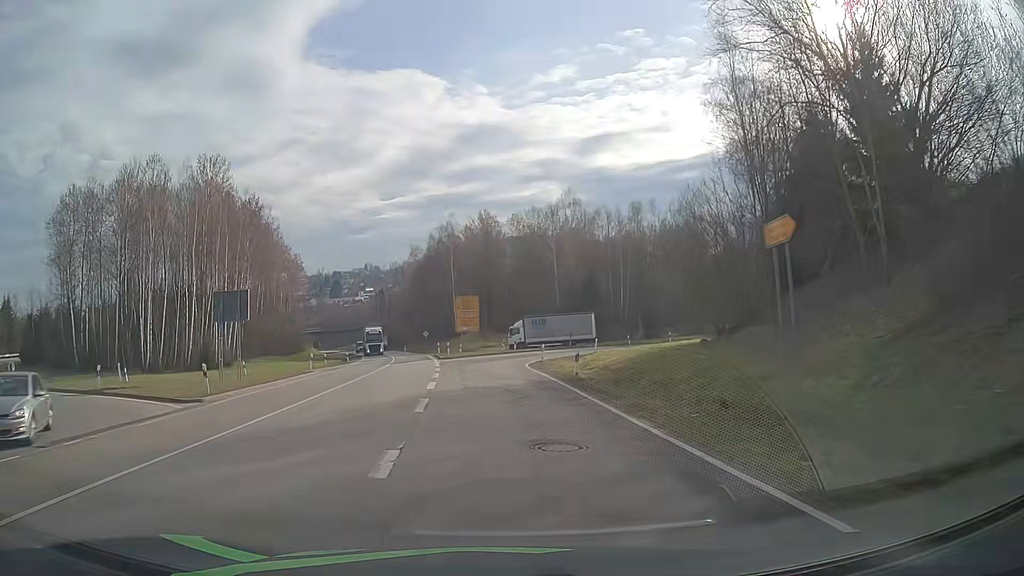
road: secondary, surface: asphalt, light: Day
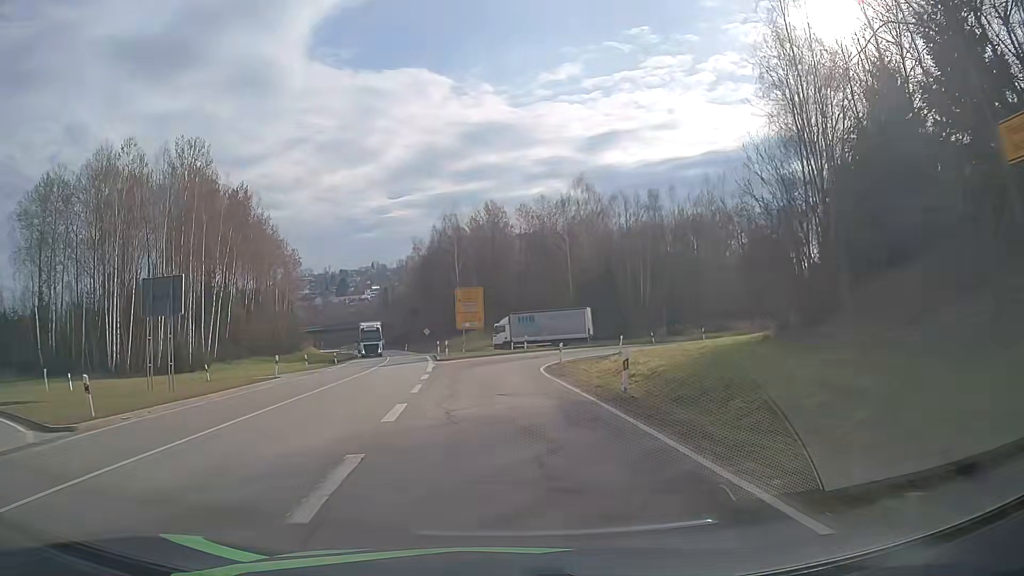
(0.0, +7.7) m; 0°
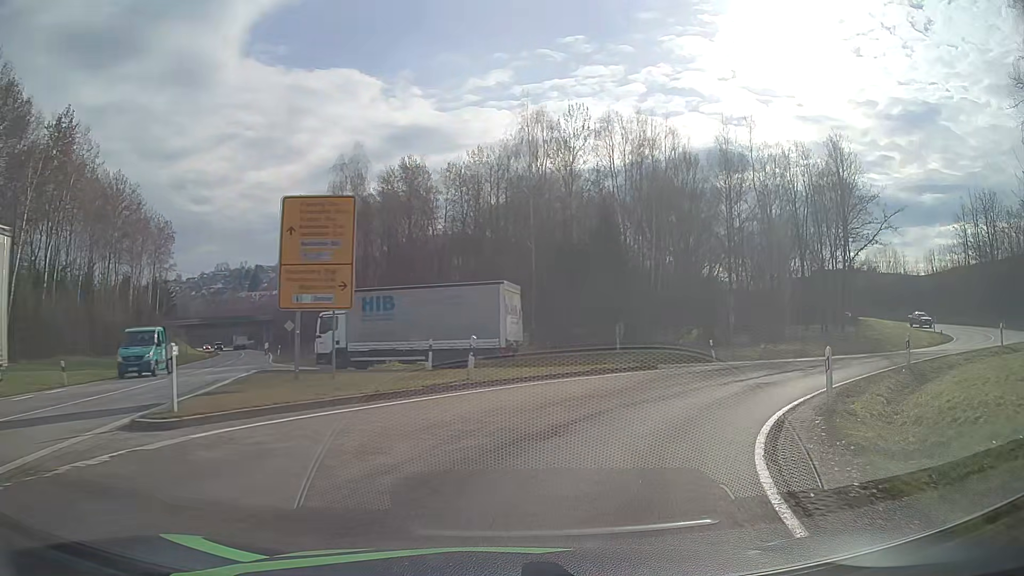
(-0.3, +32.1) m; +6°
(+1, +10) (+7, +18) (+14, +25) (+23, +29) (+32, +35) (+39, +41) (+46, +48) (+52, +57) (+55, +66) (+58, +76) m
